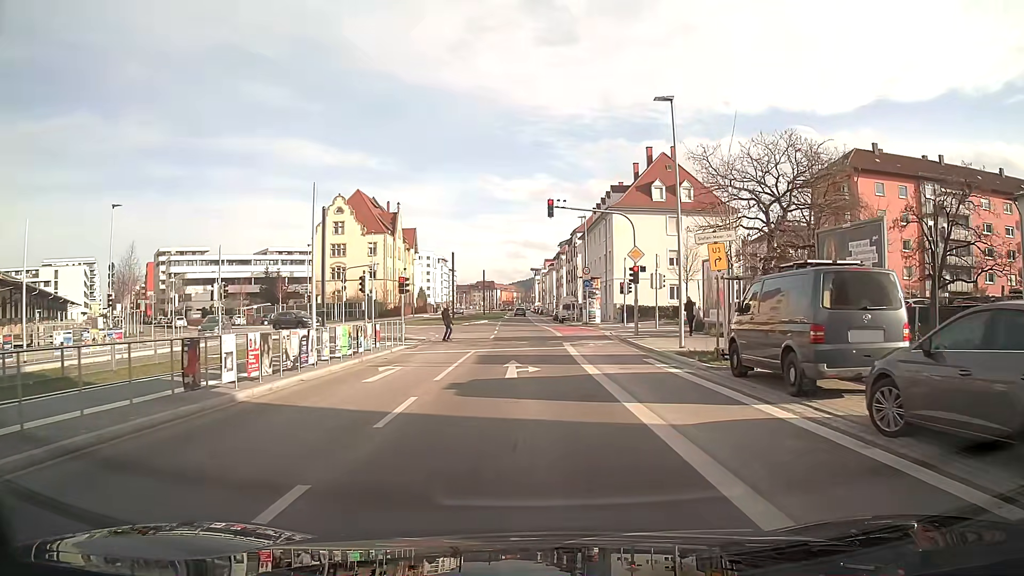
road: secondary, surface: asphalt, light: Day
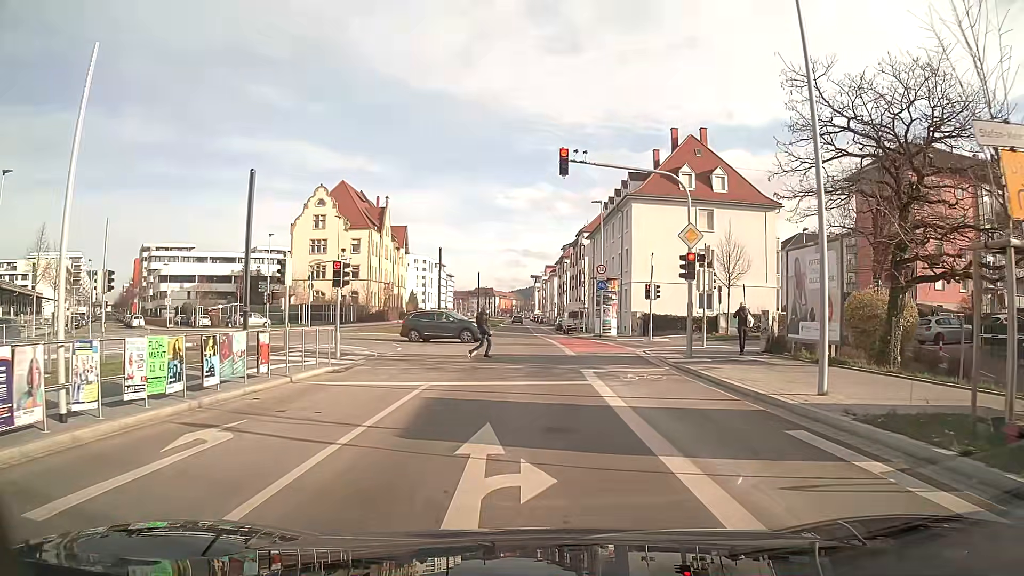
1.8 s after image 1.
(0.0, +10.6) m; 0°
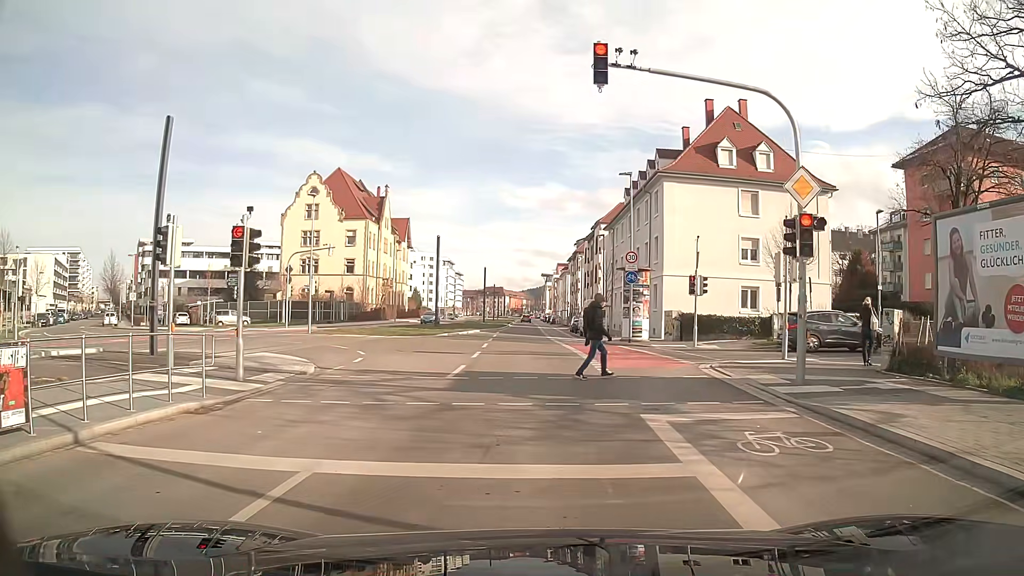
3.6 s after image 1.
(0.0, +7.8) m; -1°
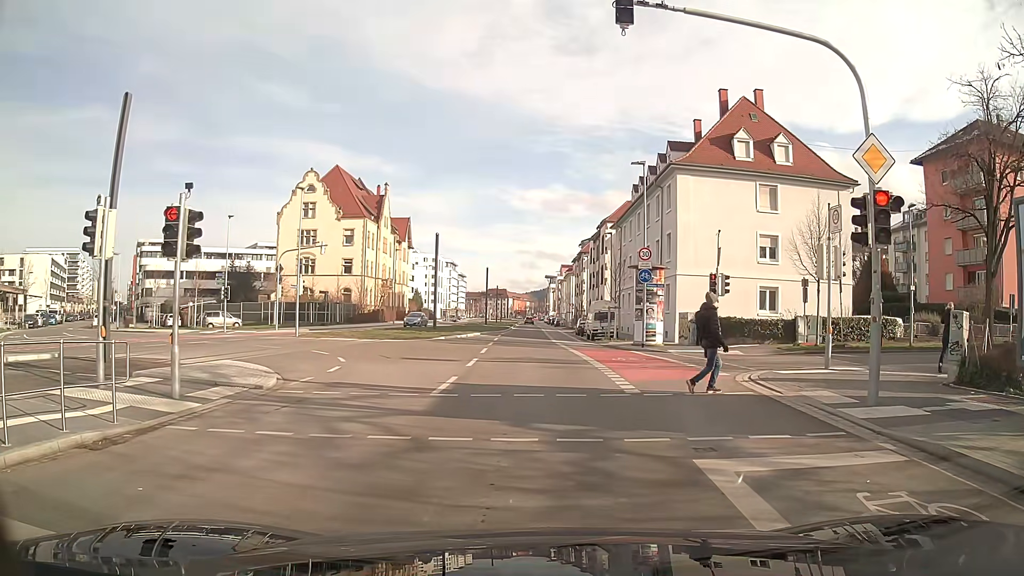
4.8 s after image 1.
(0.0, +2.7) m; -1°
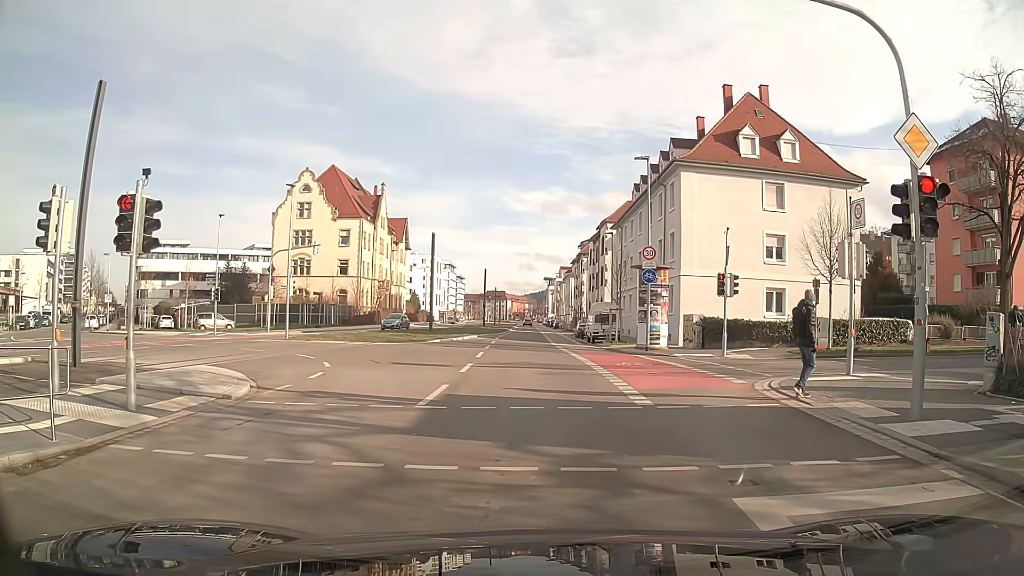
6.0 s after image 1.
(0.0, +1.2) m; 0°
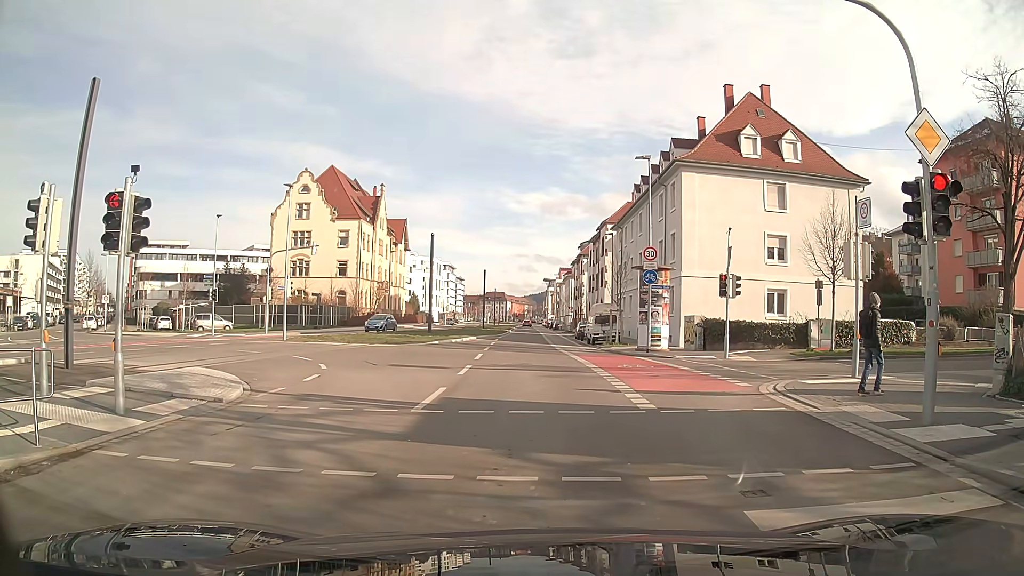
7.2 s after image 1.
(0.0, +0.3) m; 0°
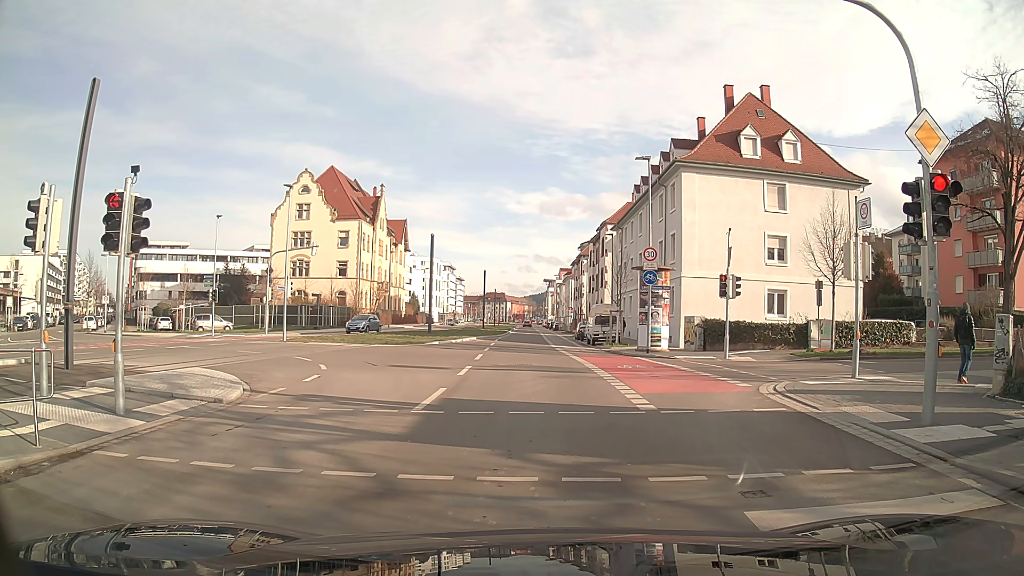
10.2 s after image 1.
(0.0, +0.1) m; 0°
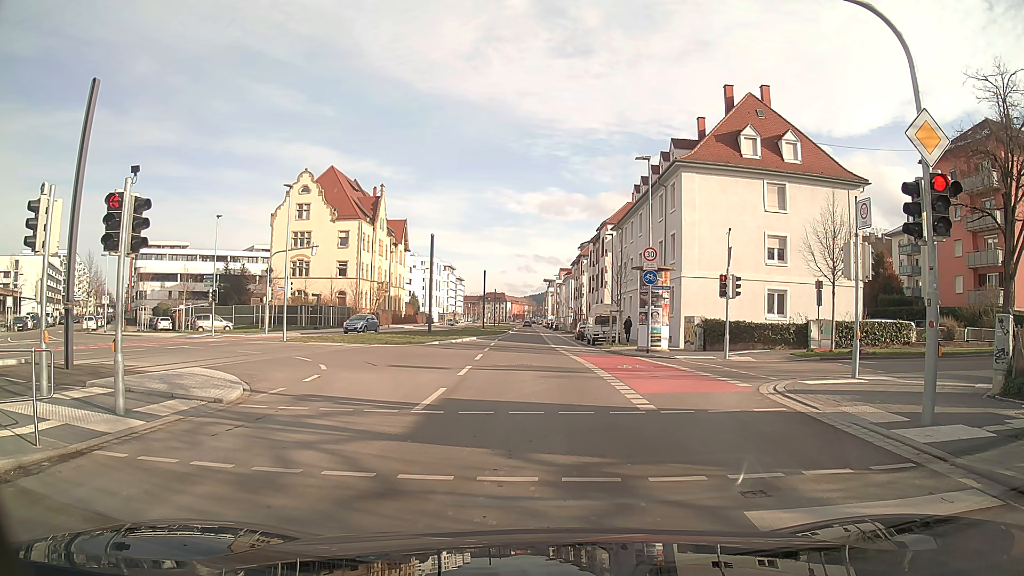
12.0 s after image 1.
(0.0, 0.0) m; 0°
(0, +10) (0, +20) (0, +30) (0, +40) (0, +50) (0, +60) (+1, +70) (+1, +80) (+1, +90) (+1, +100) m
